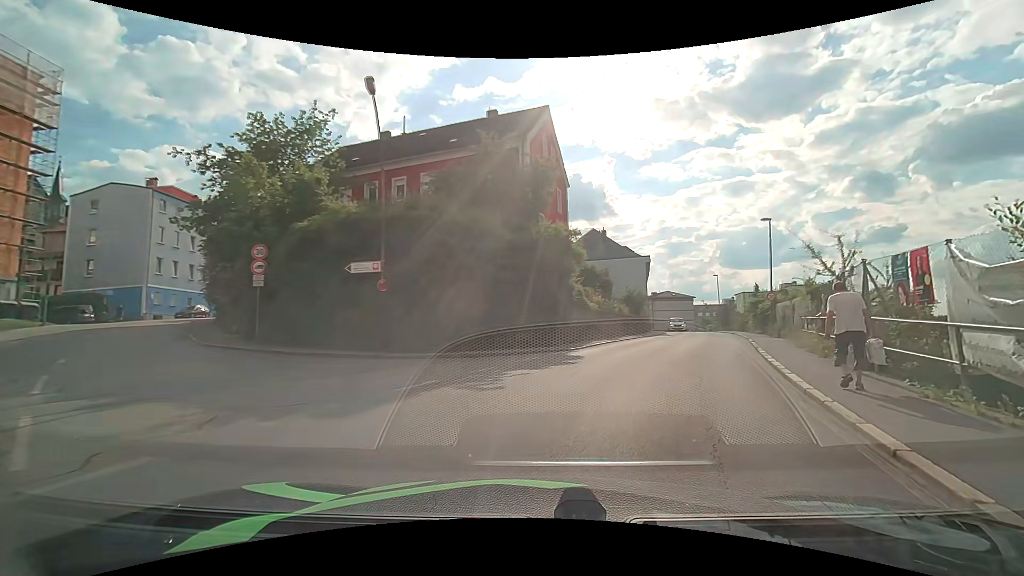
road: tertiary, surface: asphalt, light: Day
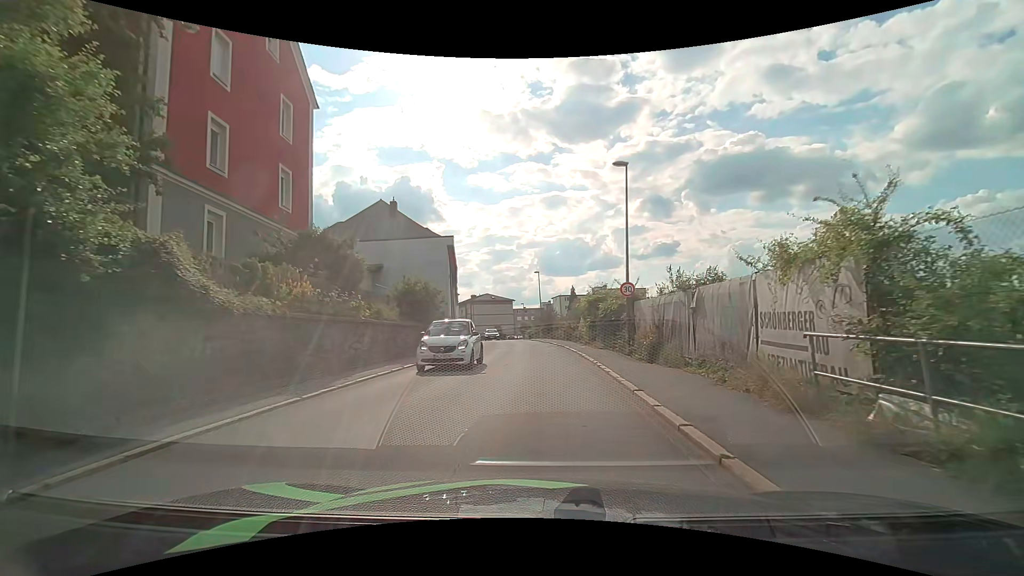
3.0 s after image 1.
(+4.6, +16.2) m; +21°
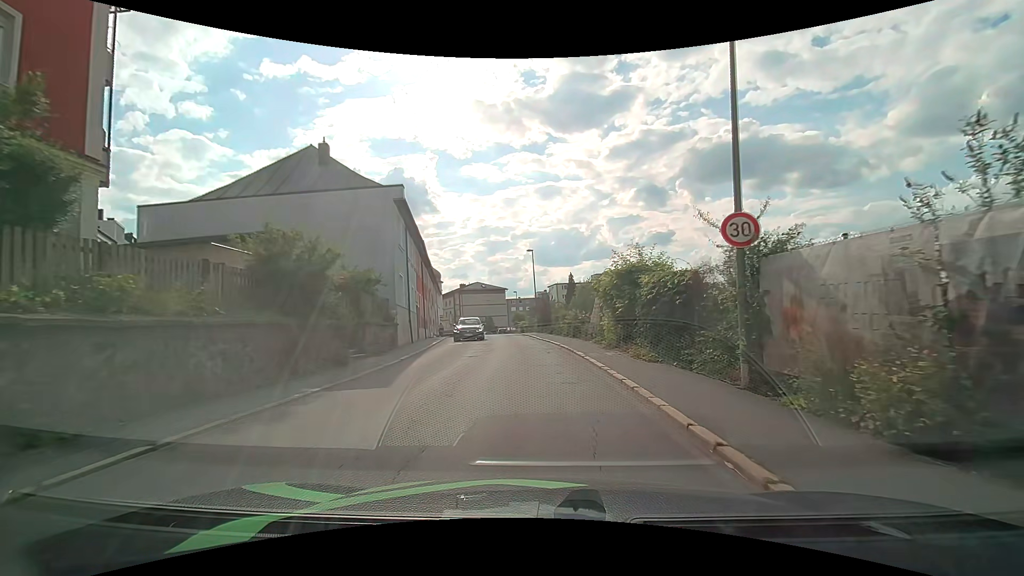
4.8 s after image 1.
(0.0, +11.8) m; 0°
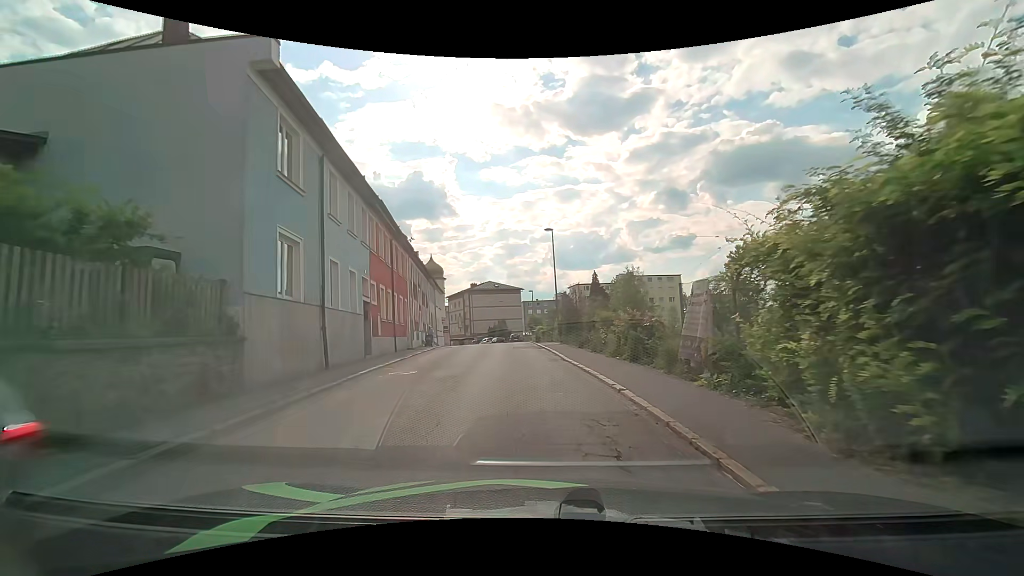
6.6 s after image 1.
(-0.2, +13.2) m; -2°
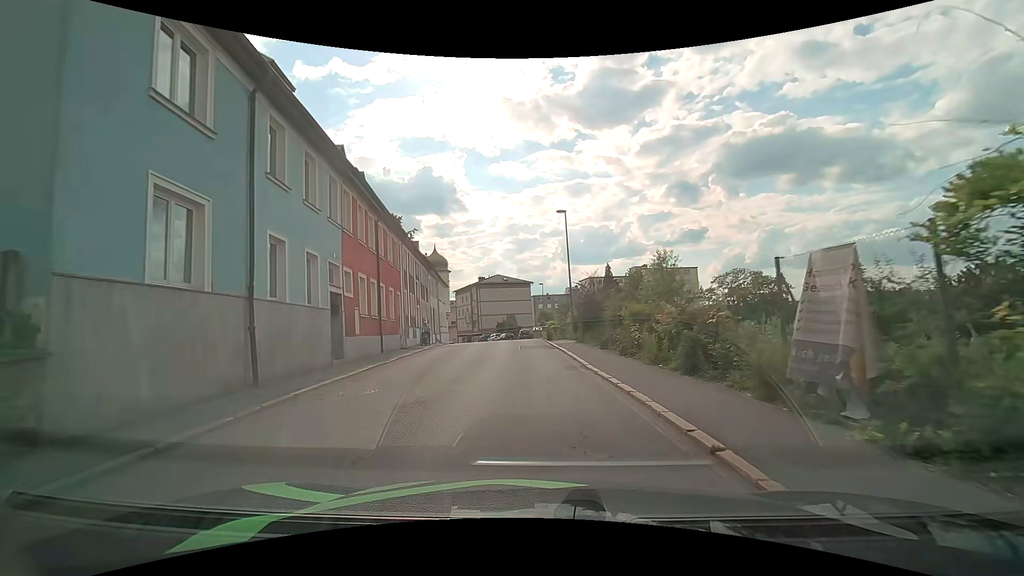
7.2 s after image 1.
(-0.1, +4.4) m; -1°
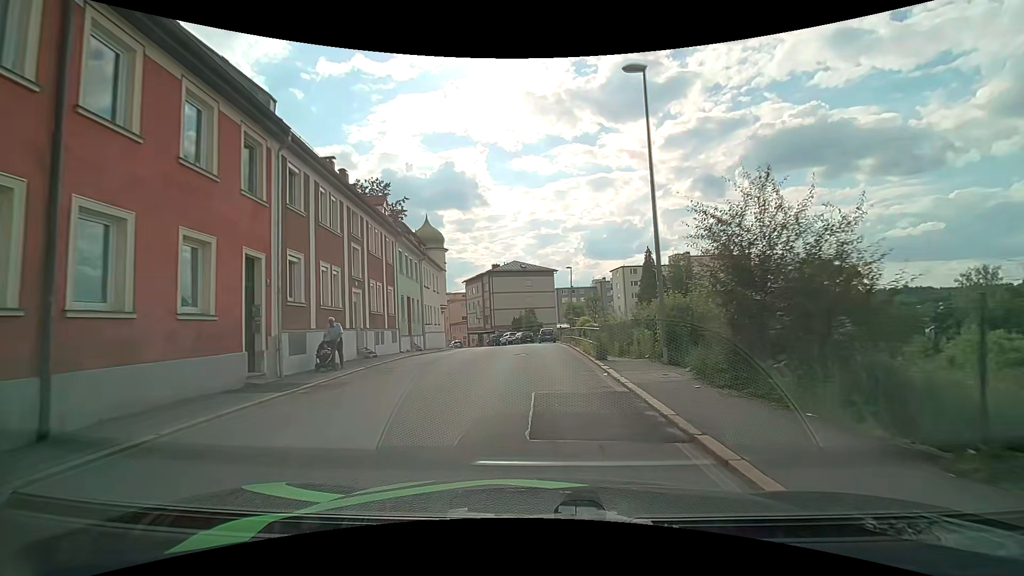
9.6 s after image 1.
(-0.7, +17.4) m; -4°
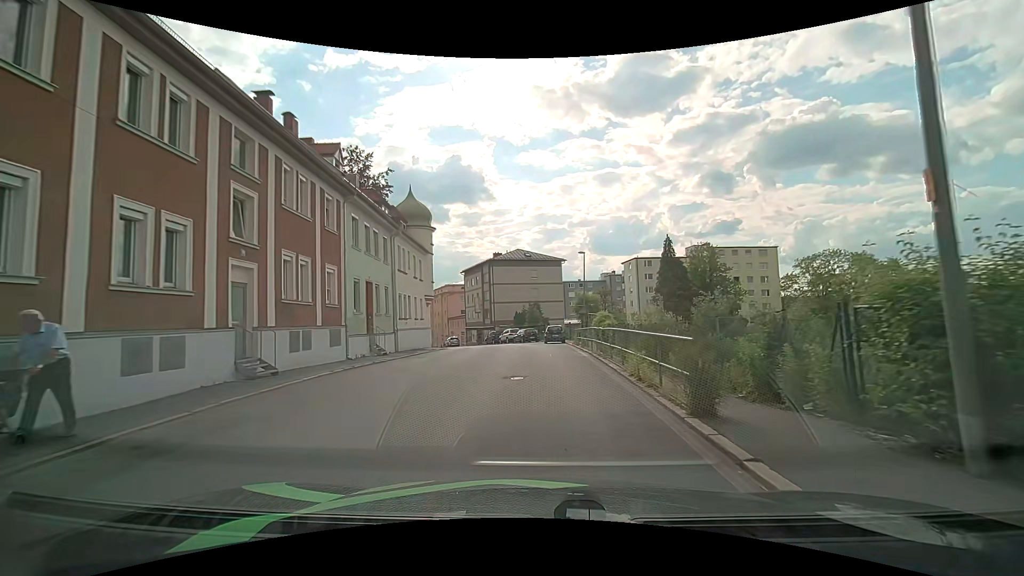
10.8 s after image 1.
(0.0, +8.8) m; 0°
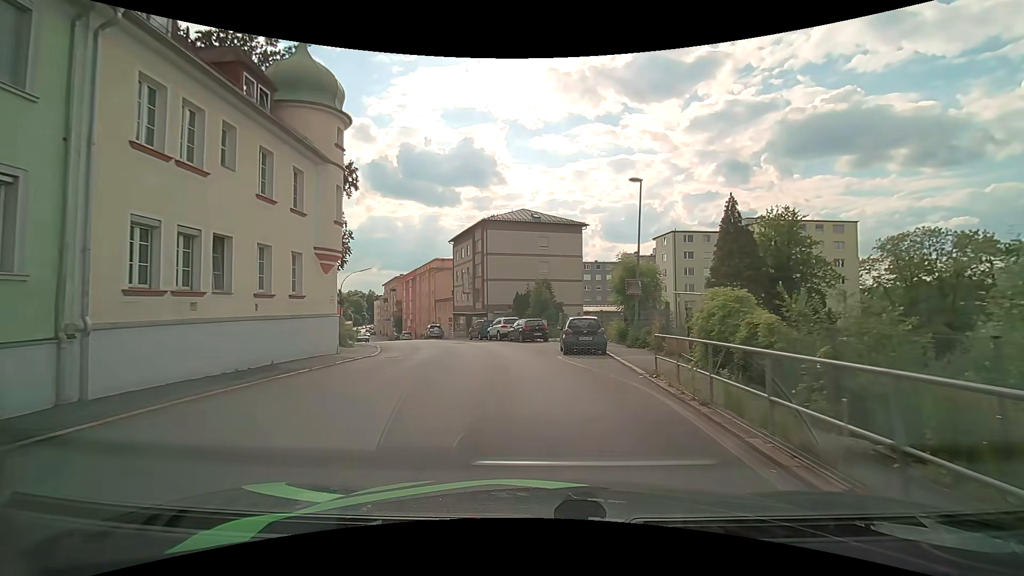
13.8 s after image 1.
(+0.1, +20.8) m; -1°
(0, +10) (-1, +20) (-4, +30) (-7, +39) (-10, +49) (-14, +58) (-18, +67) (-21, +76) (-25, +86) (-29, +95) m
